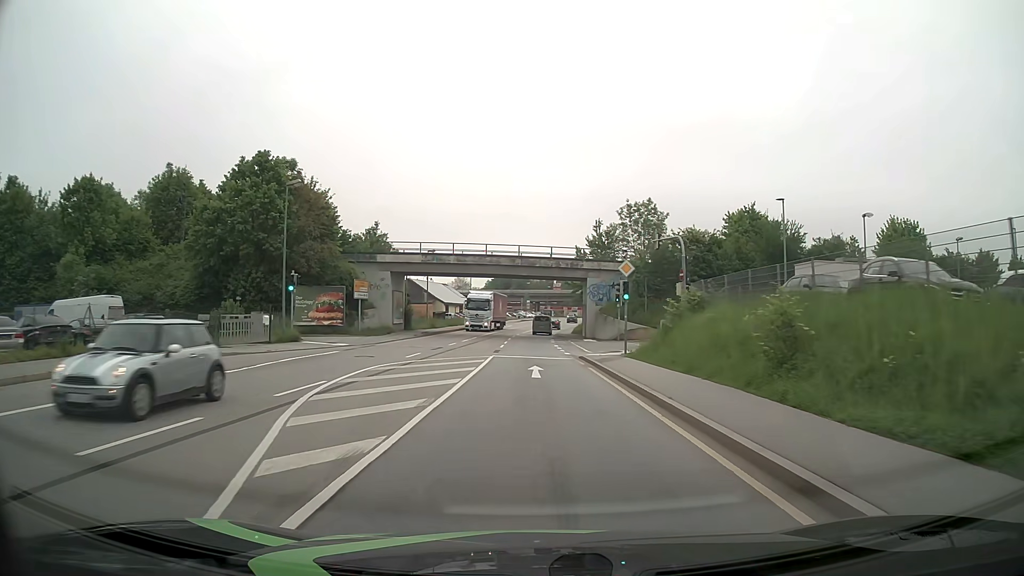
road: primary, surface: asphalt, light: Day
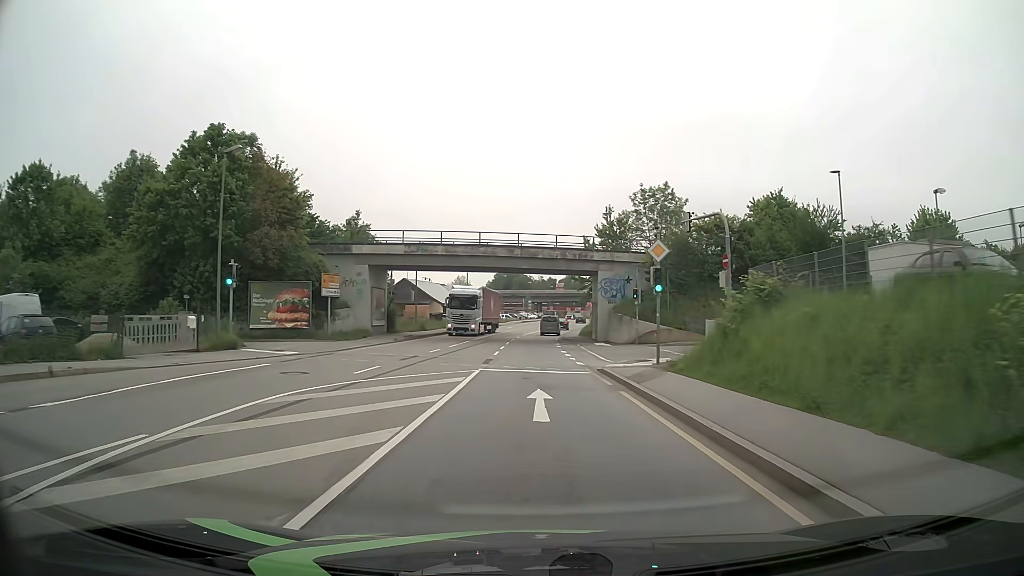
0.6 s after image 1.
(0.0, +7.6) m; 0°
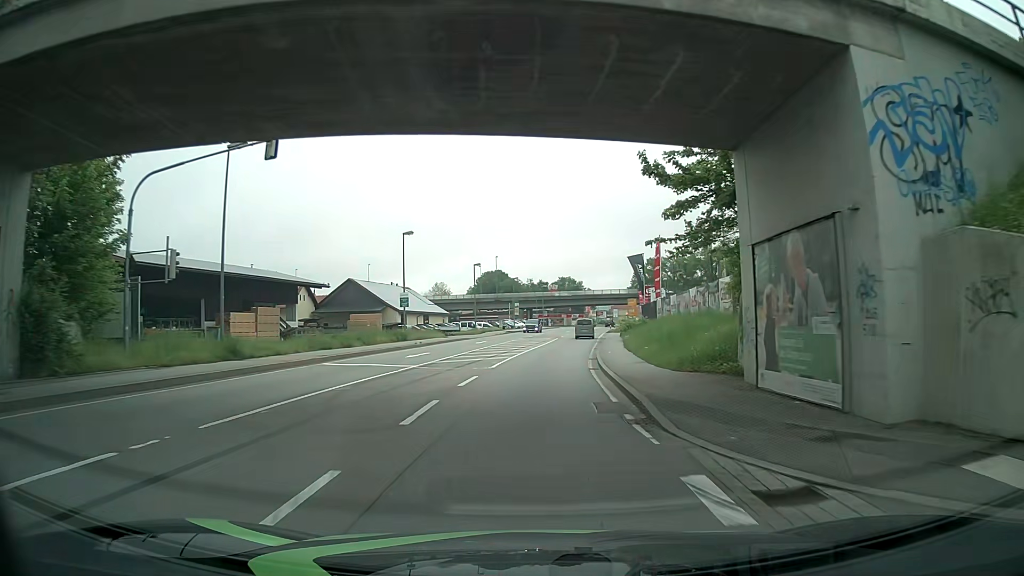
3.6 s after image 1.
(0.0, +38.1) m; +1°
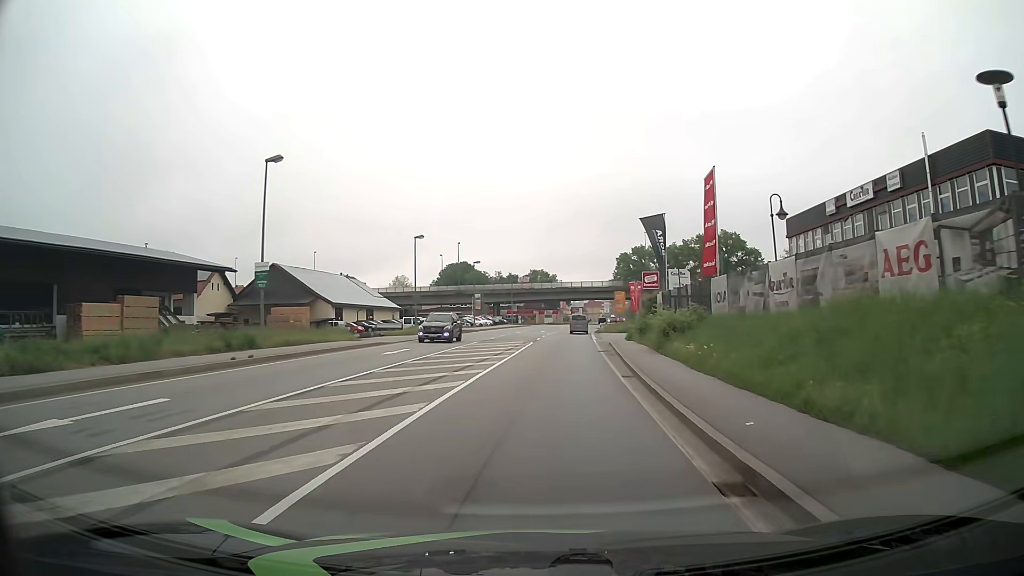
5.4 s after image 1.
(+0.4, +22.6) m; +3°
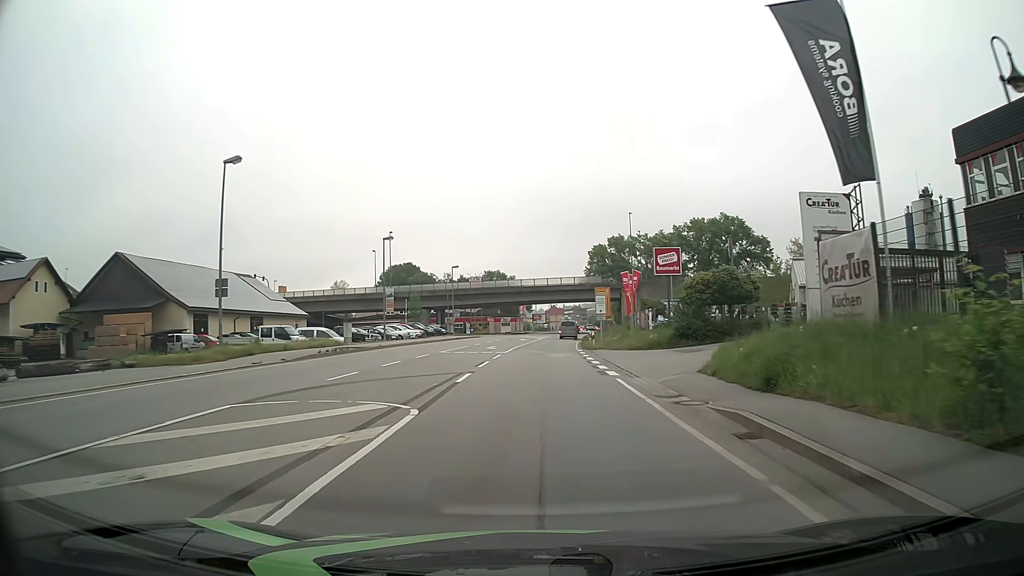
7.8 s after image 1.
(+1.1, +30.2) m; +4°
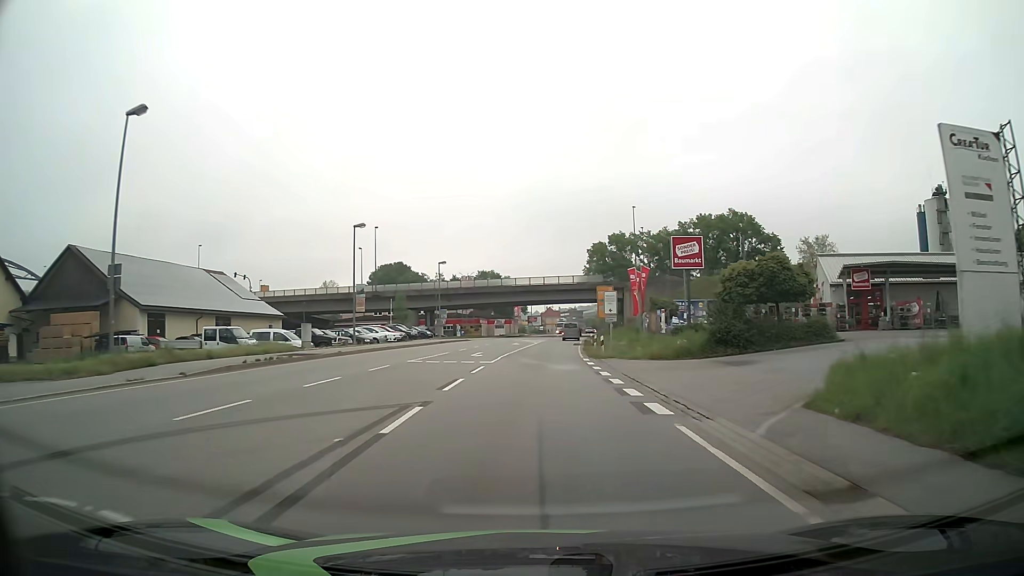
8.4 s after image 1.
(0.0, +7.6) m; 0°
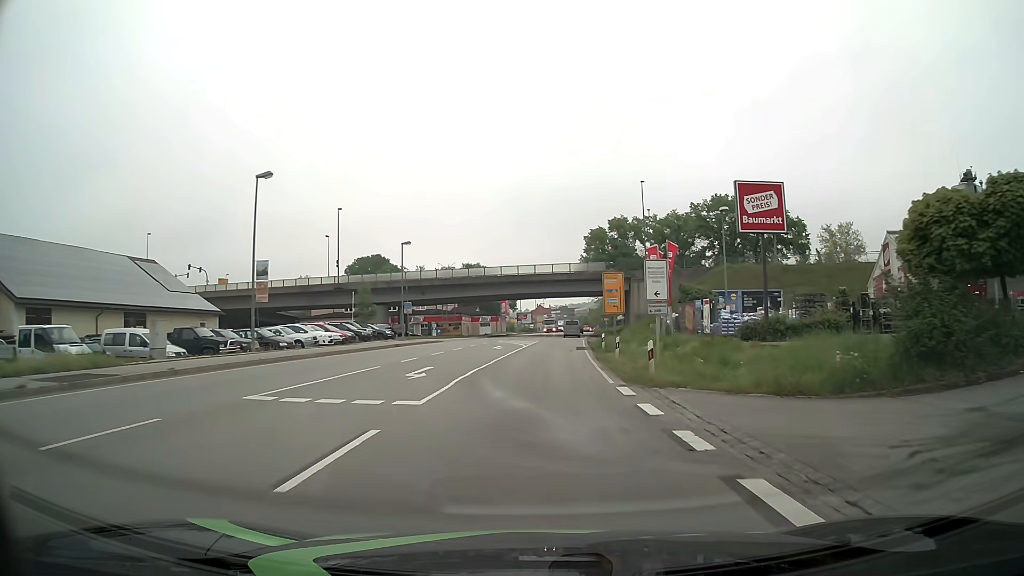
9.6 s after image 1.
(+0.2, +15.1) m; +1°
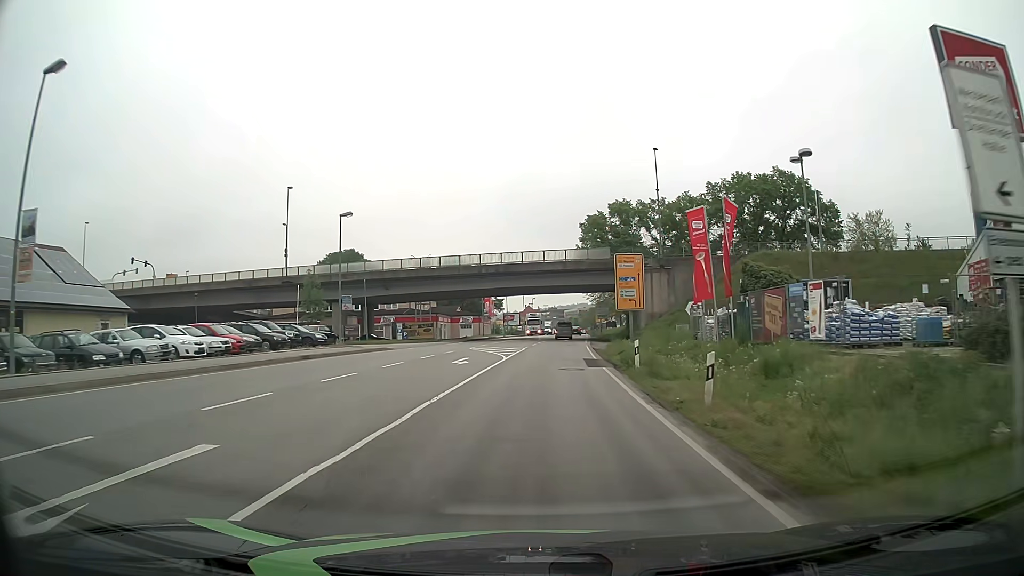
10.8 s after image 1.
(+0.1, +15.2) m; +1°
(0, +10) (0, +20) (+1, +30) (+1, +40) (+2, +50) (+3, +60) (+4, +70) (+4, +80) (+5, +90) (+6, +100) m
